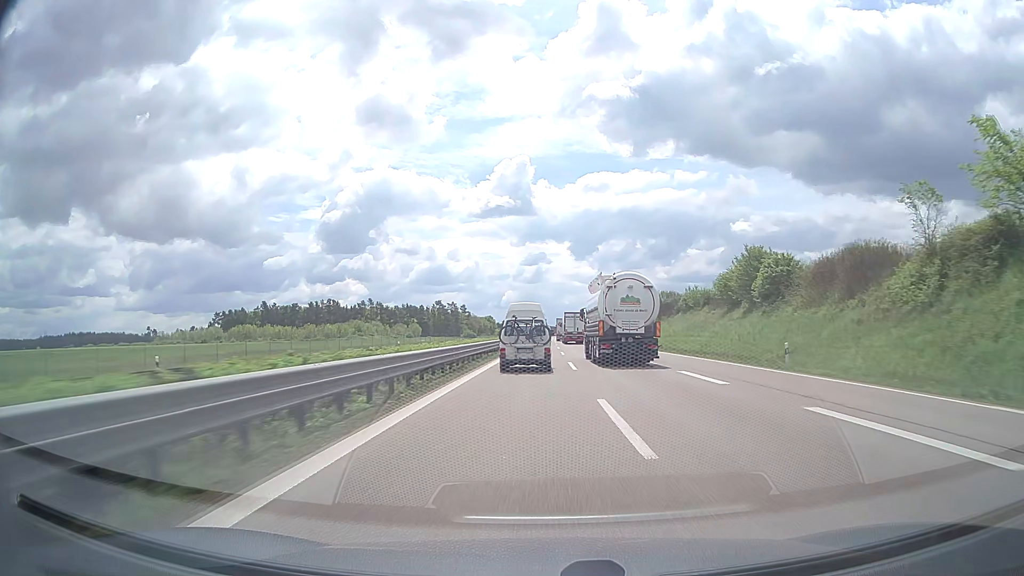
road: trunk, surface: asphalt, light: Day
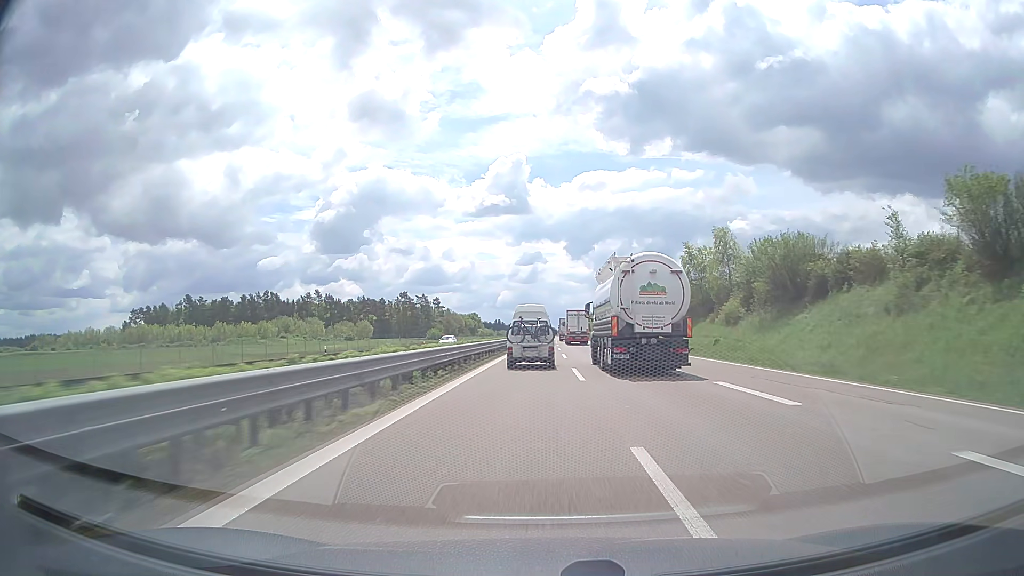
(+0.5, +77.5) m; +1°
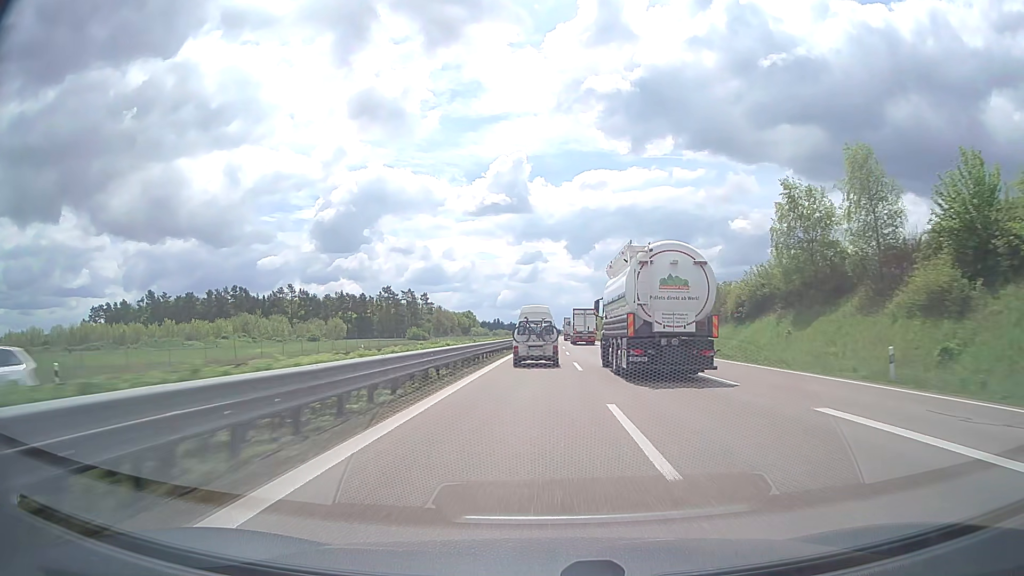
(0.0, +31.0) m; 0°
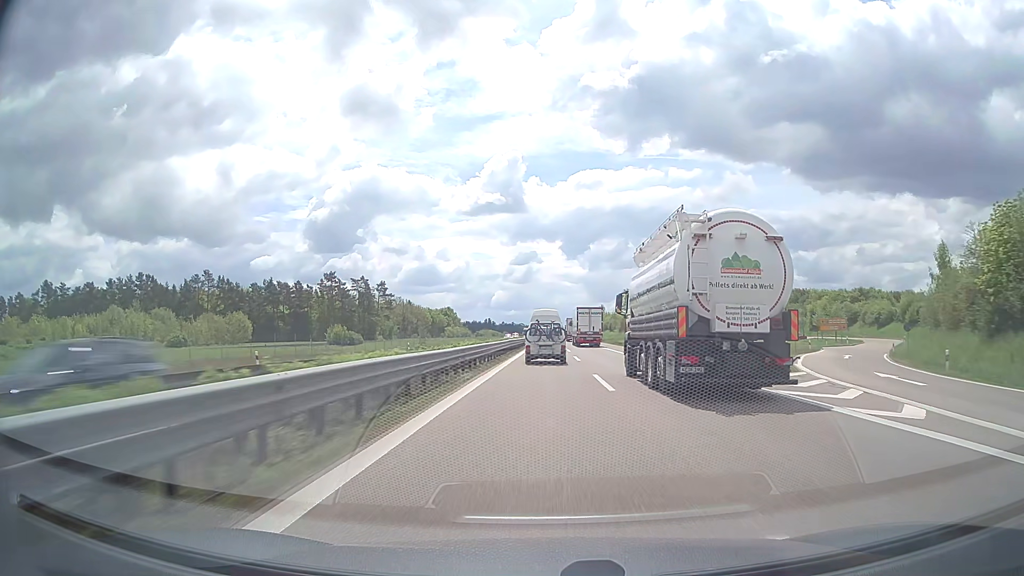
(+0.3, +62.1) m; +1°
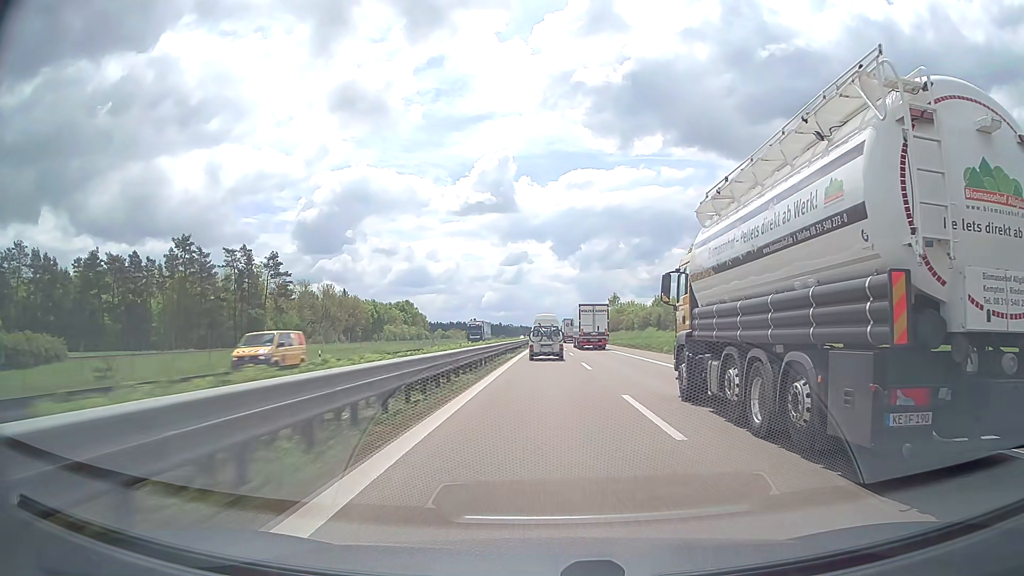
(+0.5, +79.3) m; +1°
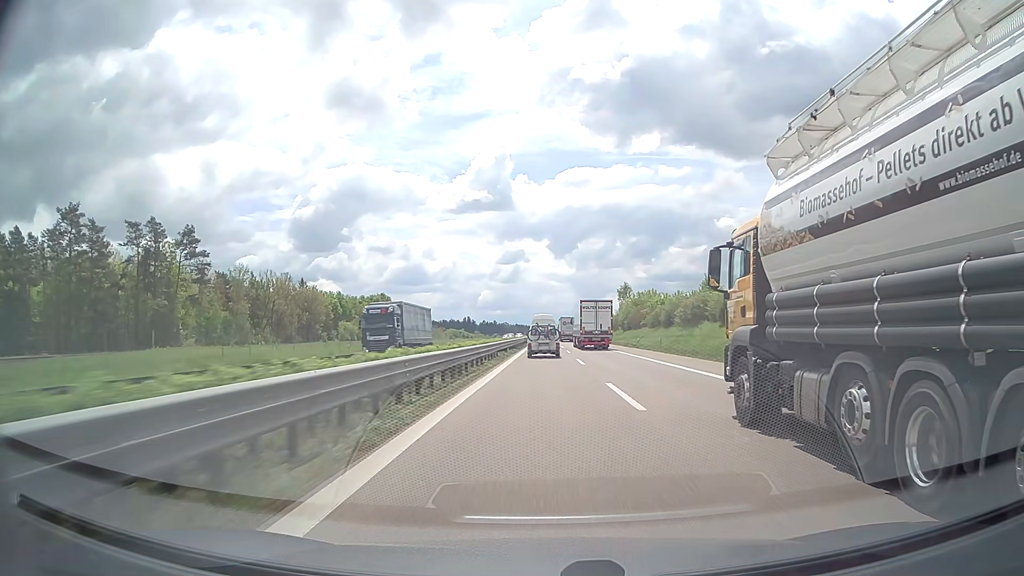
(+0.1, +32.6) m; 0°
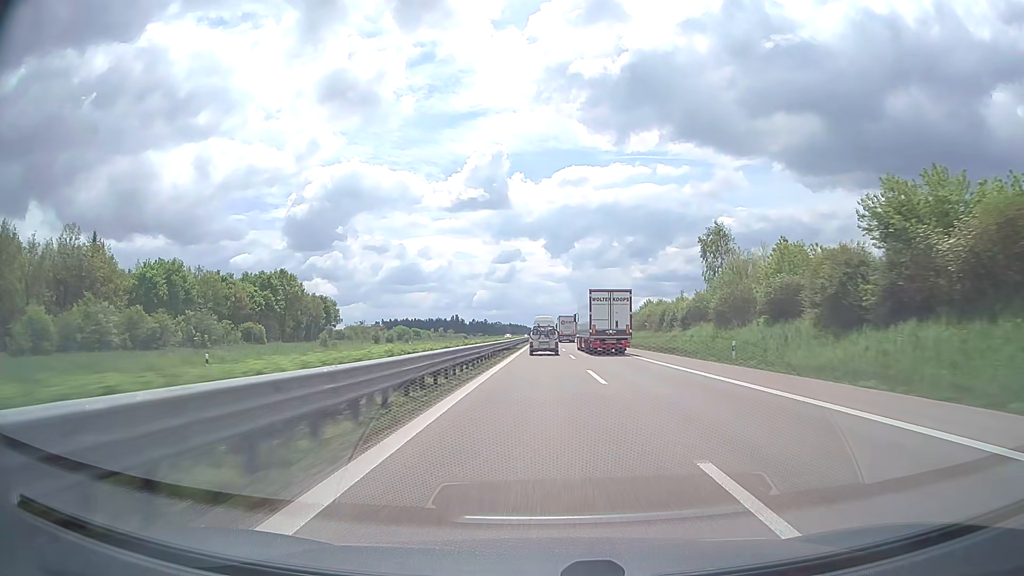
(+0.4, +83.2) m; +1°
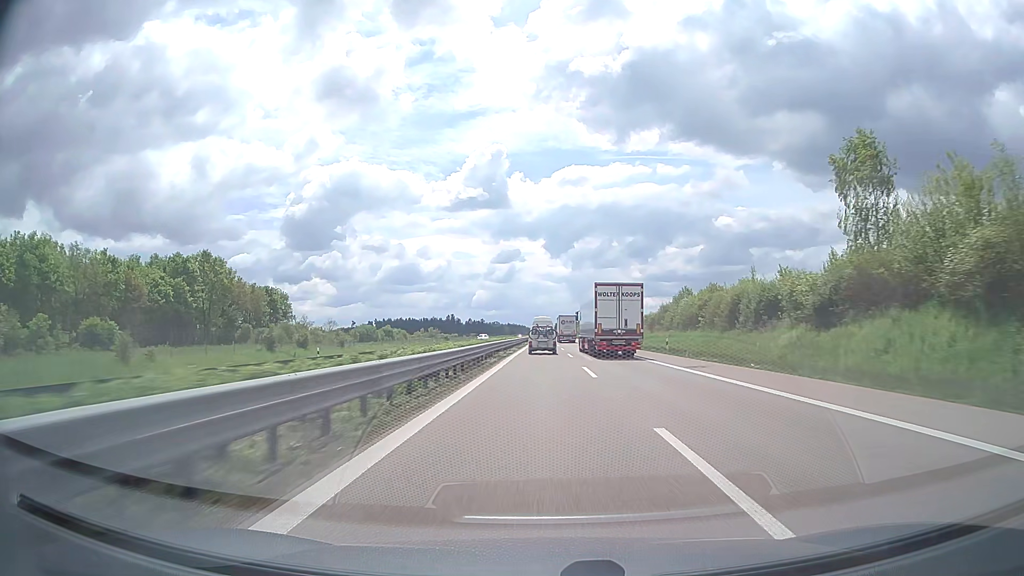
(0.0, +33.3) m; 0°
(0, +10) (0, +20) (0, +30) (0, +40) (0, +50) (0, +60) (0, +70) (0, +80) (0, +90) (0, +100) m
